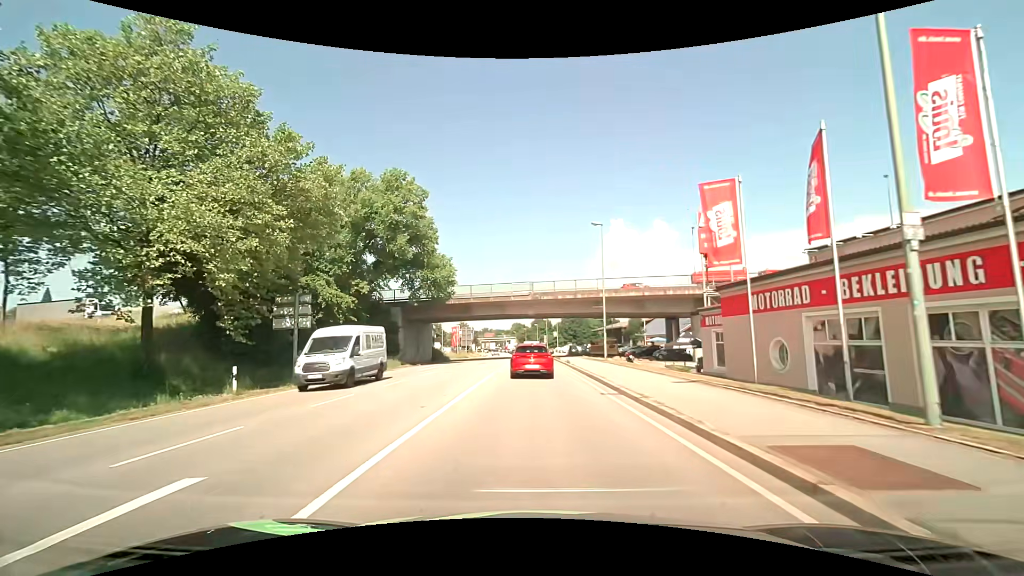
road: primary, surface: asphalt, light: Day
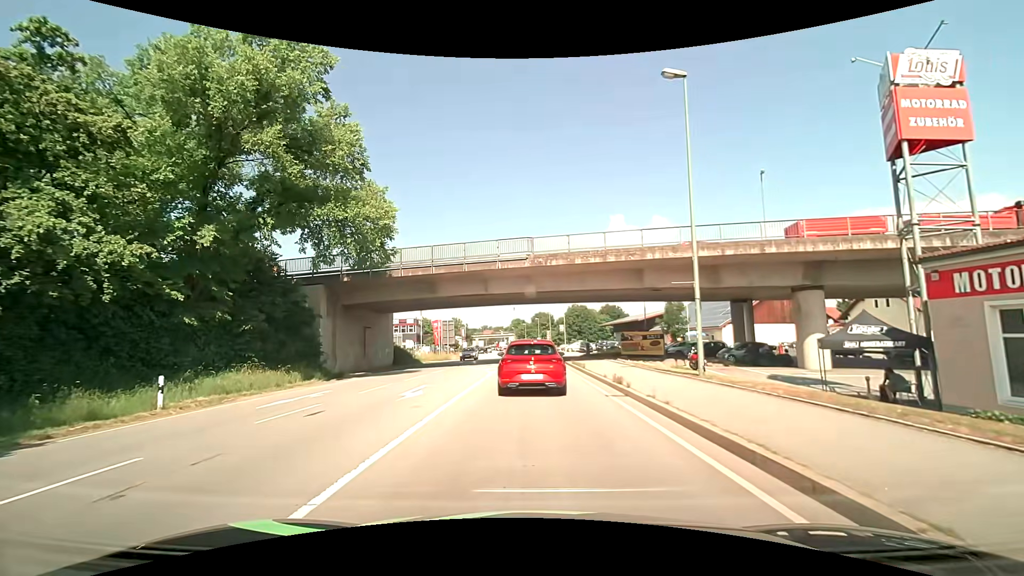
(0.0, +20.1) m; 0°
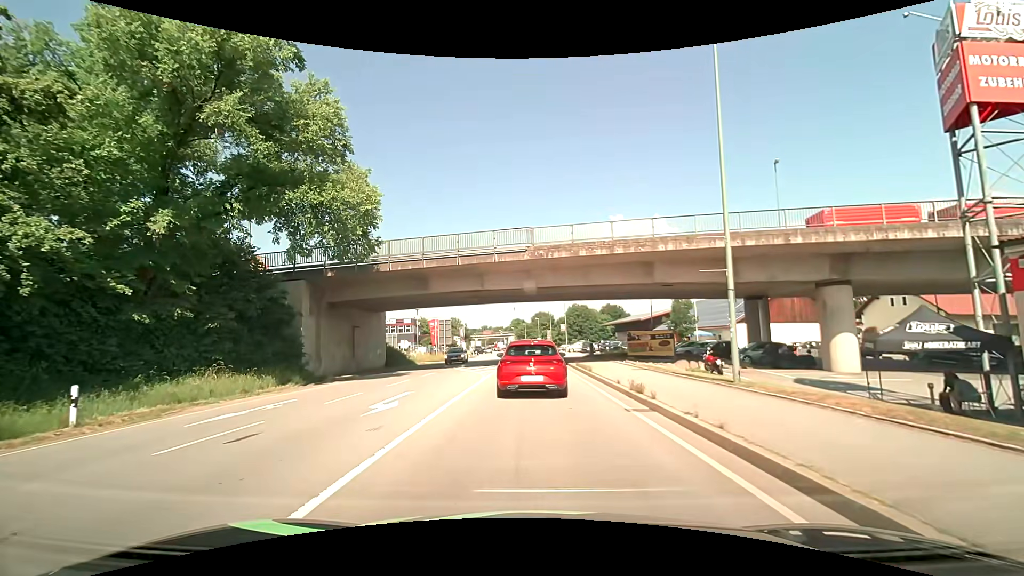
(0.0, +2.6) m; -1°
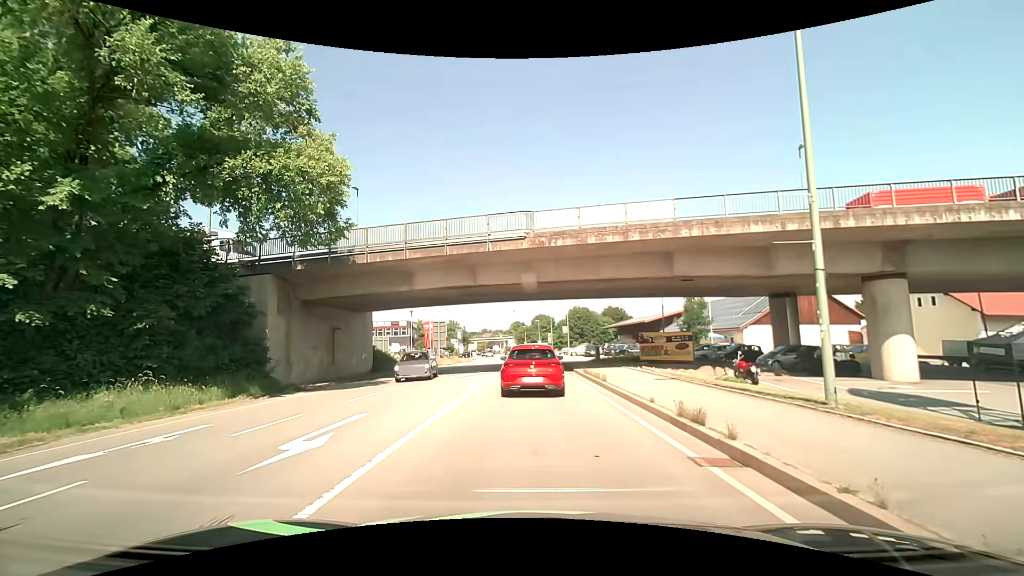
(0.0, +4.0) m; +1°
